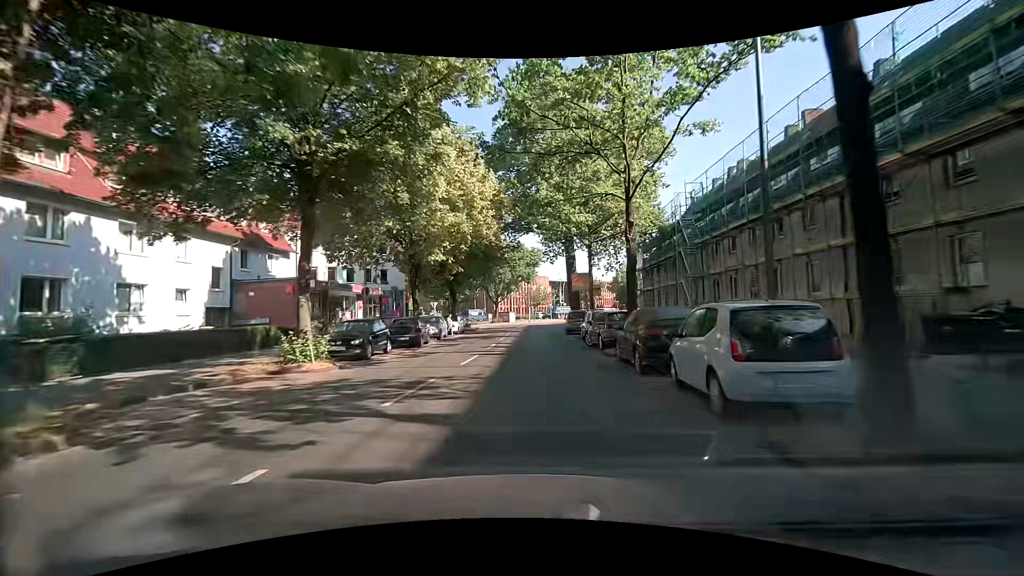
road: secondary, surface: asphalt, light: Day
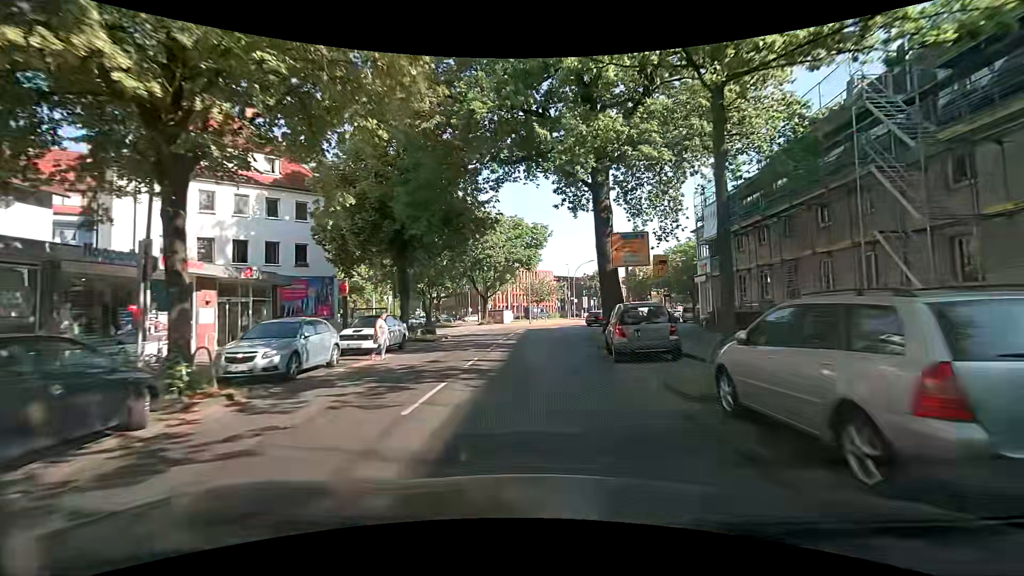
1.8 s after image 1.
(0.0, +19.3) m; -1°
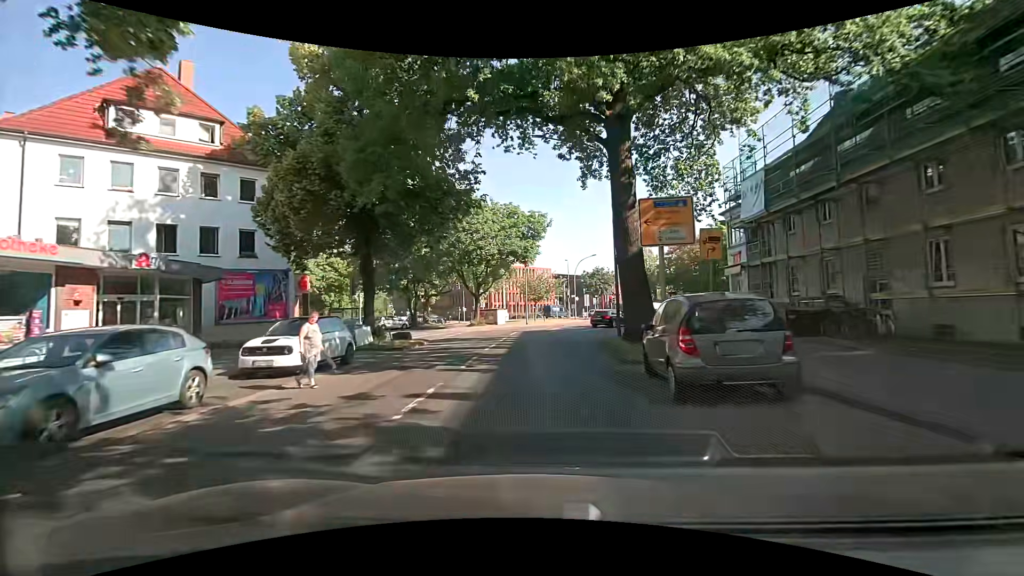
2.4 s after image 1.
(+0.1, +6.0) m; +1°
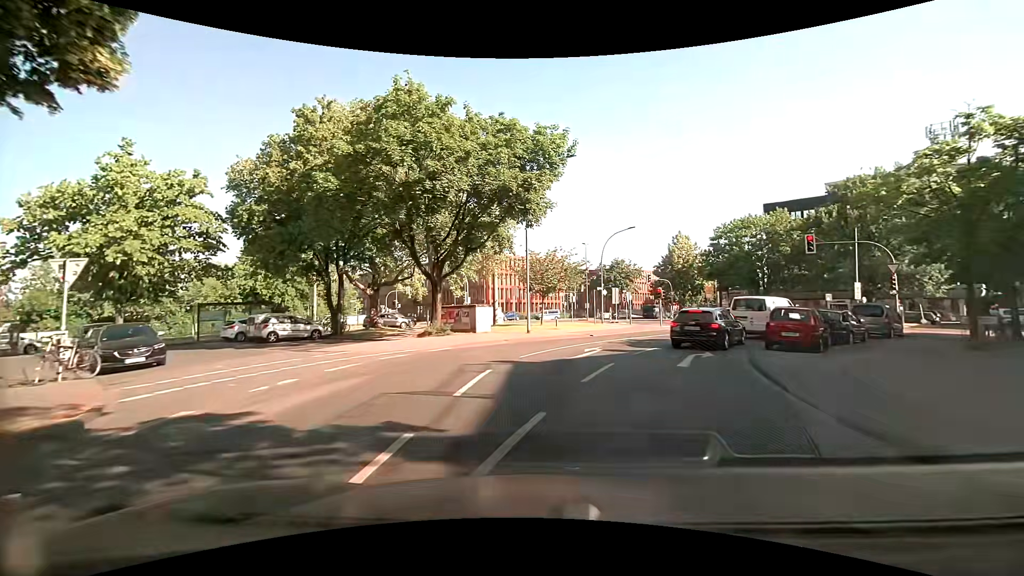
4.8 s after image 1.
(-0.2, +21.8) m; 0°
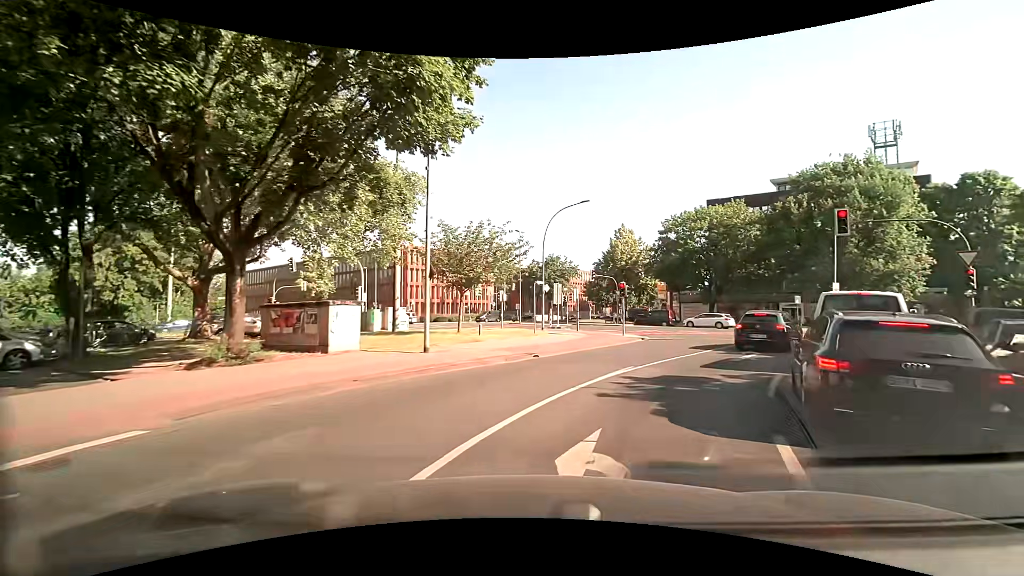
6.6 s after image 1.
(+0.3, +12.2) m; +7°
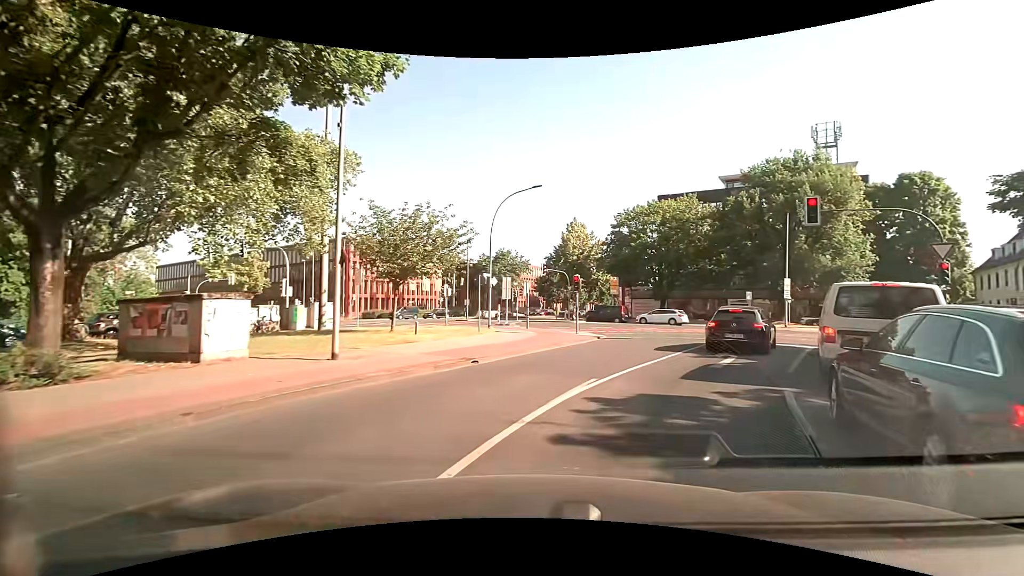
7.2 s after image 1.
(+0.1, +3.0) m; +5°
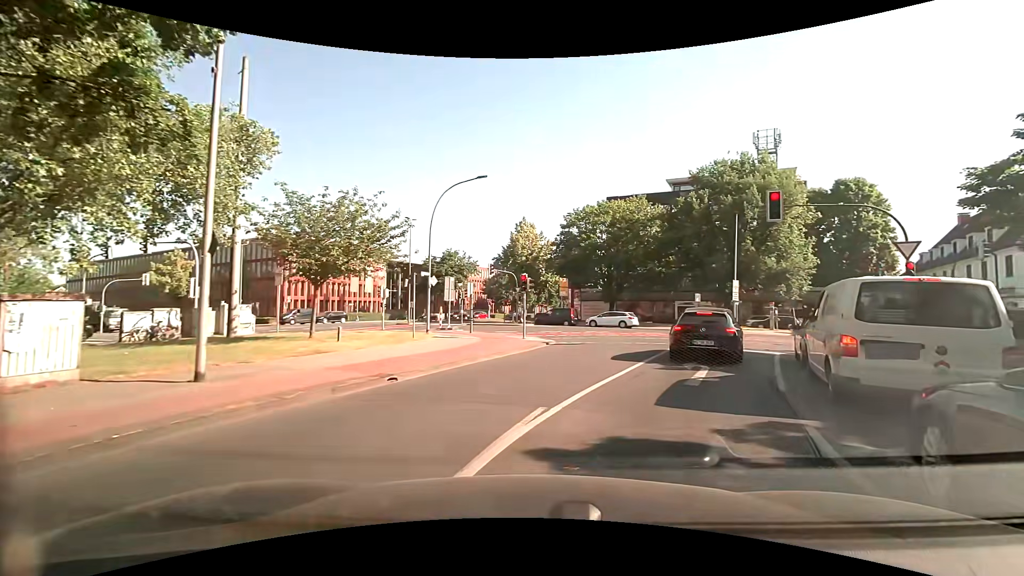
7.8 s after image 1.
(+0.1, +2.6) m; +6°
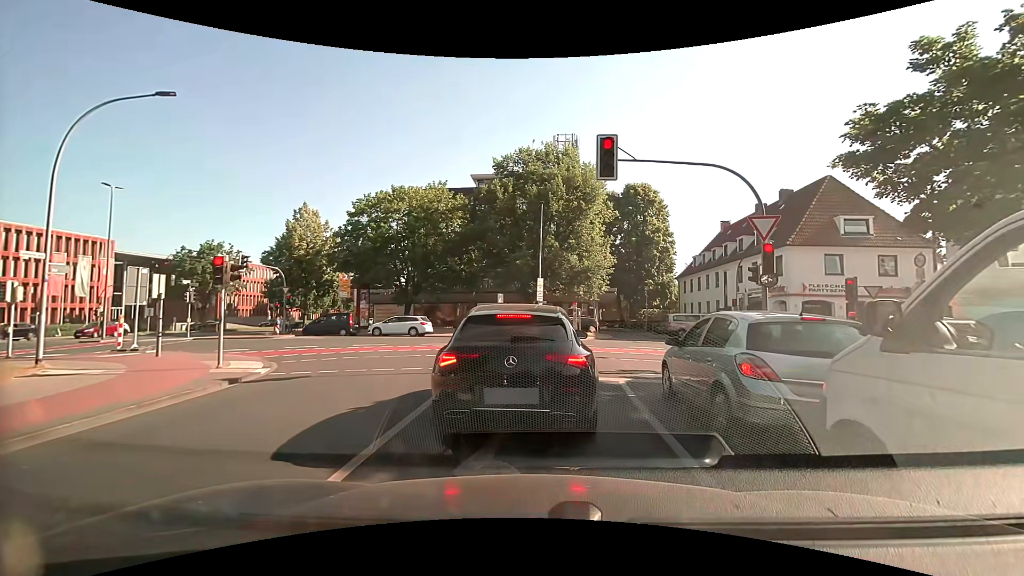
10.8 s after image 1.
(+1.8, +8.4) m; +20°
